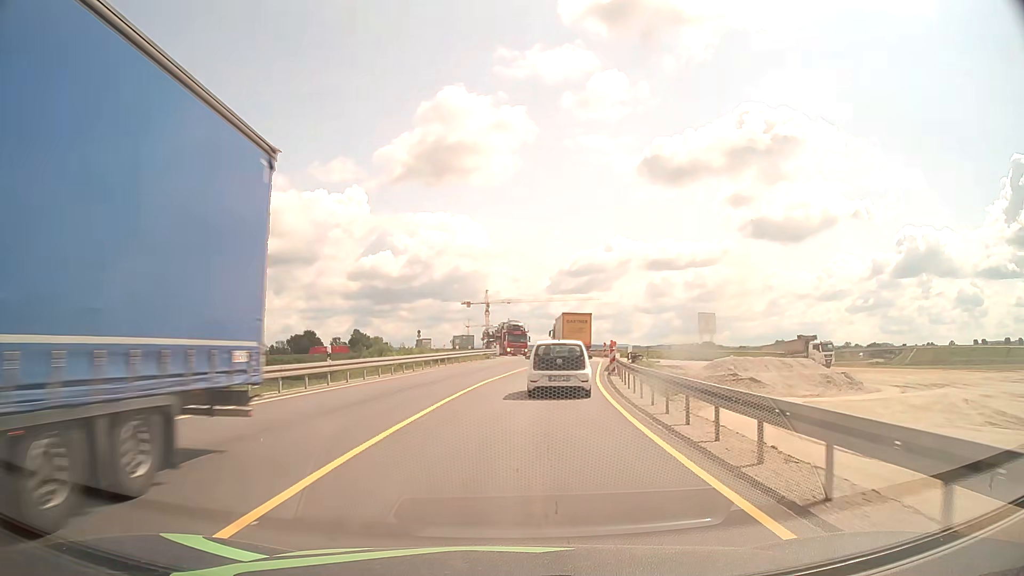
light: Day
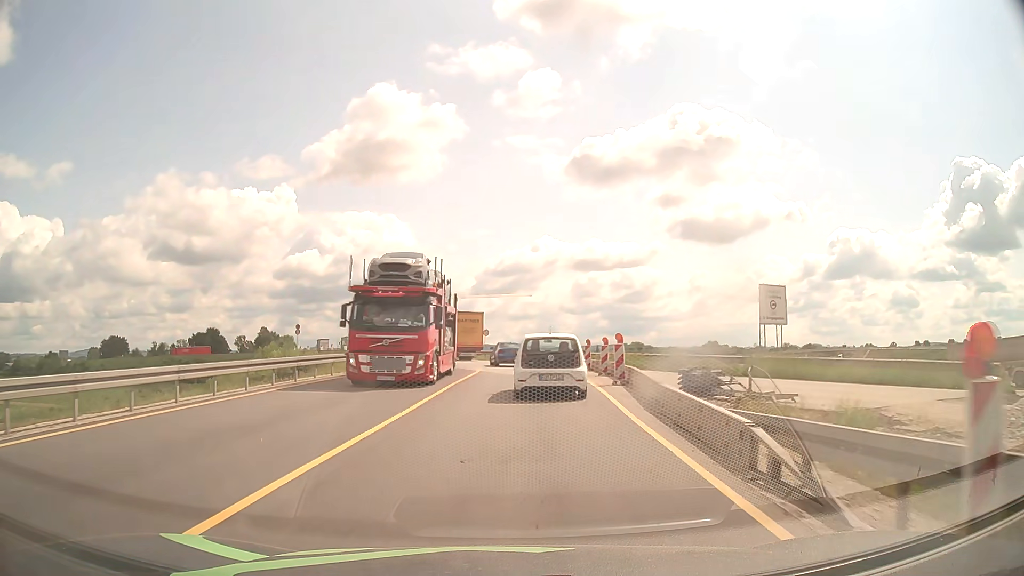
(+2.0, +27.8) m; +7°
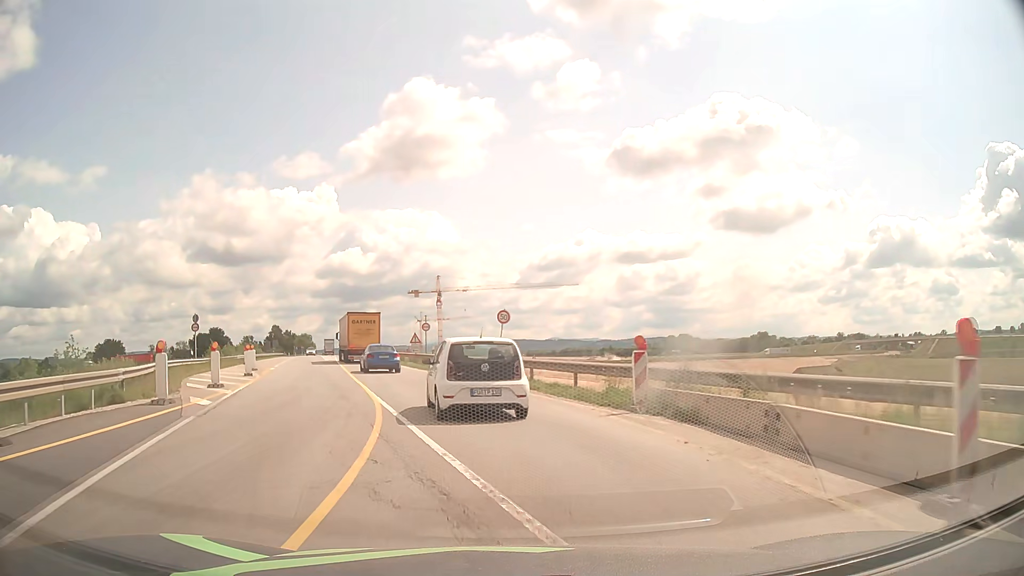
(+0.5, +34.2) m; -3°
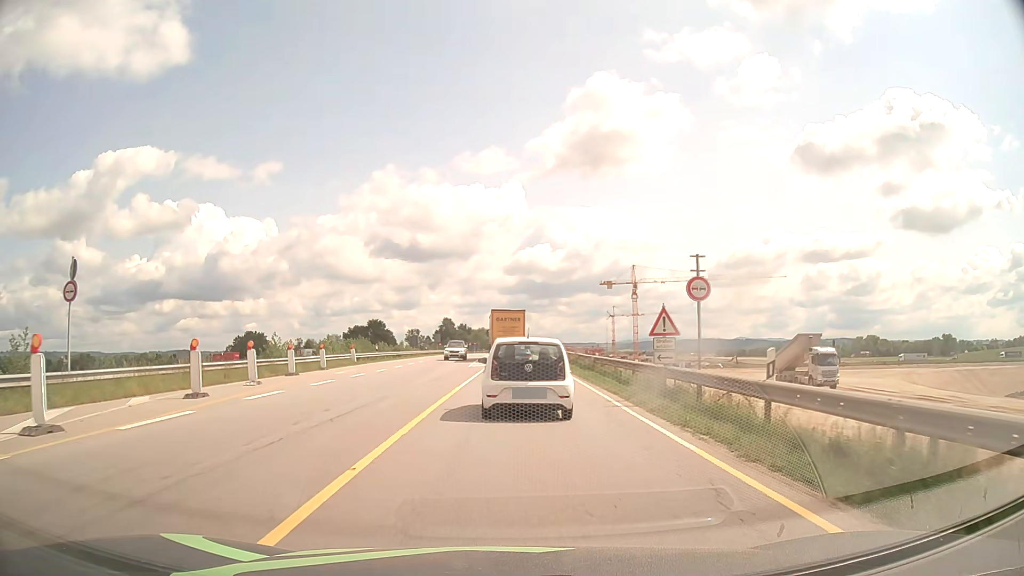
(-5.5, +31.4) m; -17°
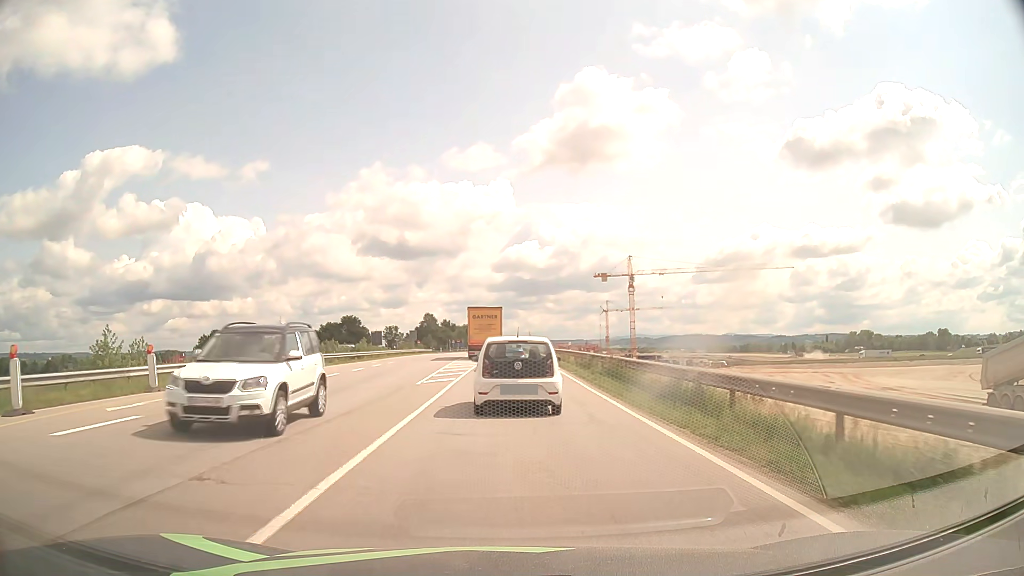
(+0.1, +18.9) m; +1°
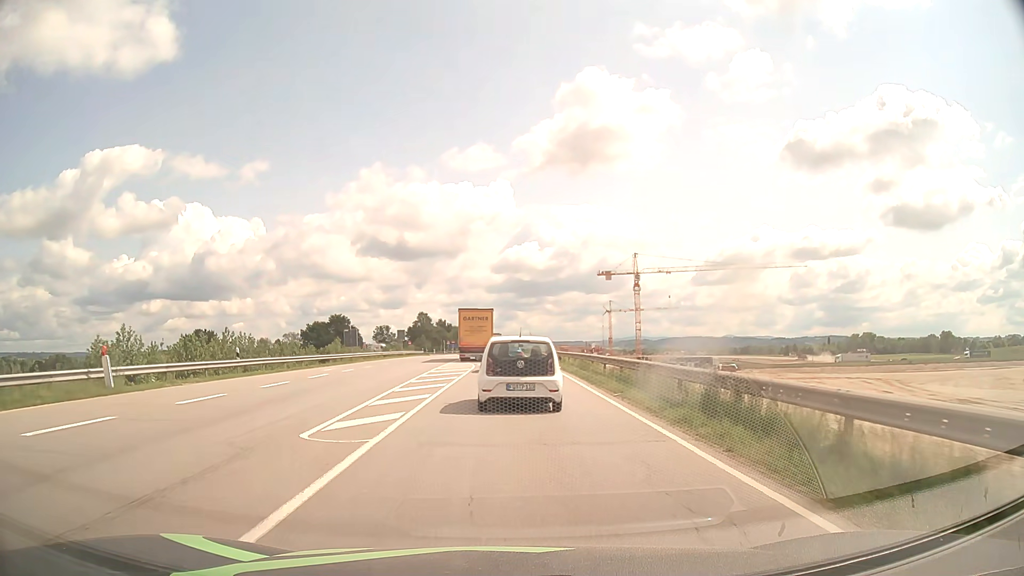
(0.0, +12.3) m; 0°
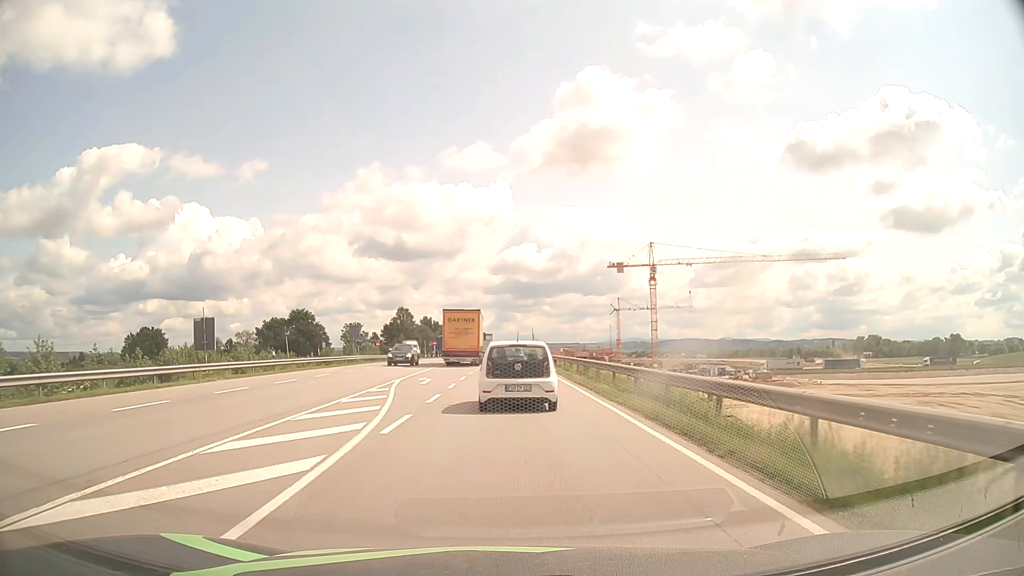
(+0.1, +31.5) m; 0°
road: motorway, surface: asphalt
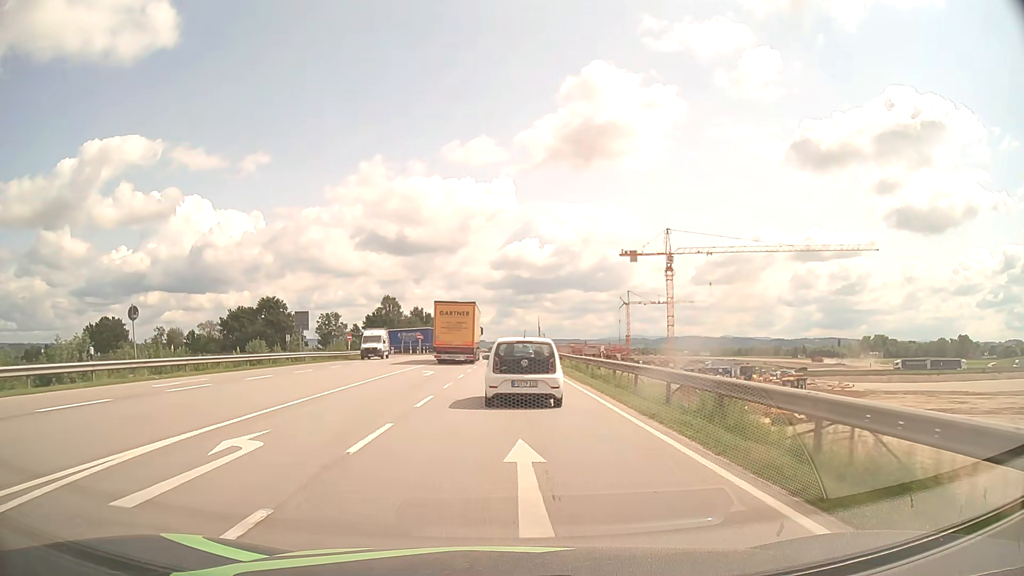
(0.0, +20.3) m; 0°
(0, +10) (0, +20) (0, +30) (0, +40) (0, +50) (0, +60) (0, +70) (+1, +80) (+1, +90) (+1, +100) m
